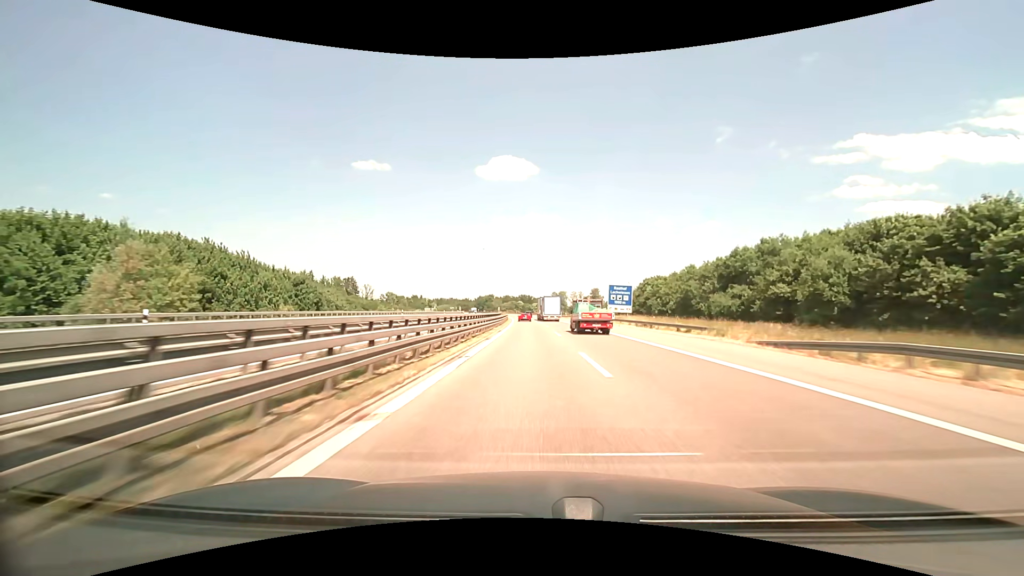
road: motorway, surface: asphalt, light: Day
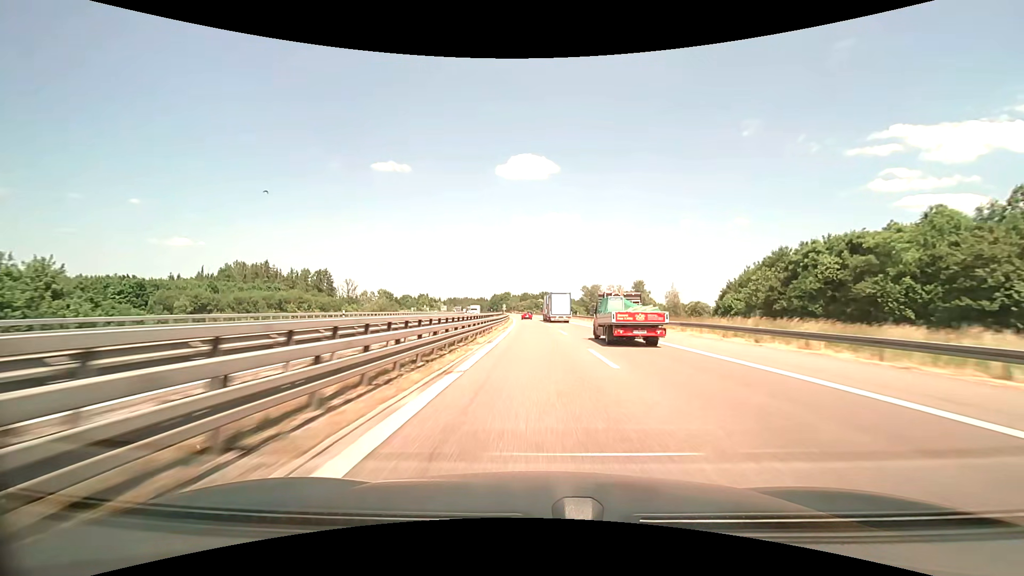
(-1.0, +70.0) m; -2°
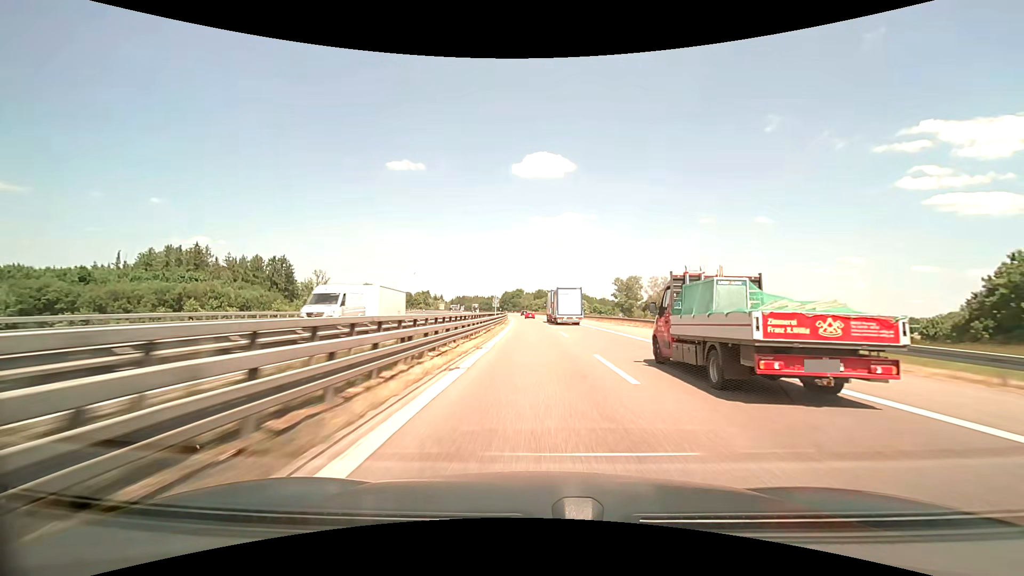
(-1.3, +55.9) m; -2°
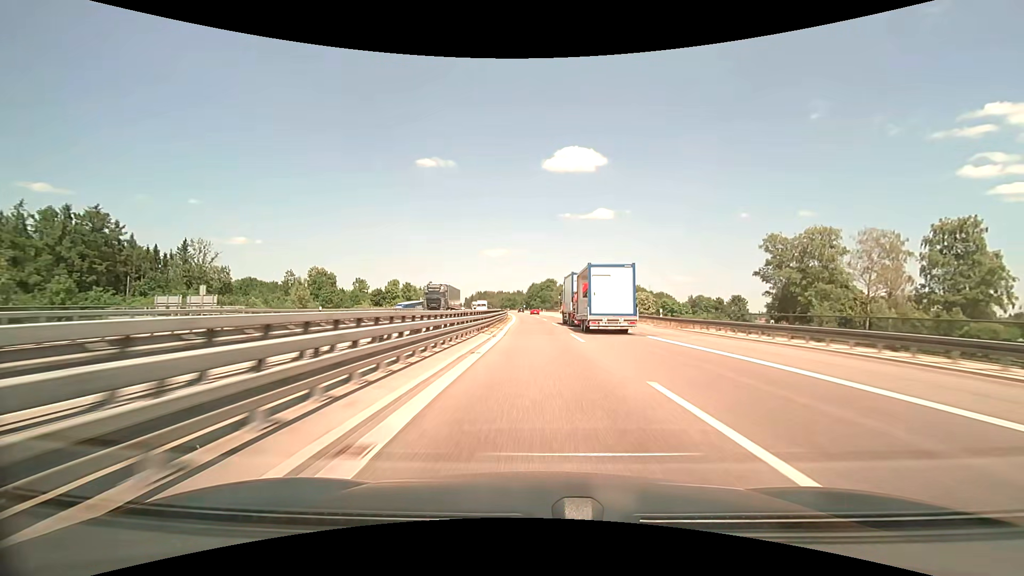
(-3.2, +95.4) m; -4°
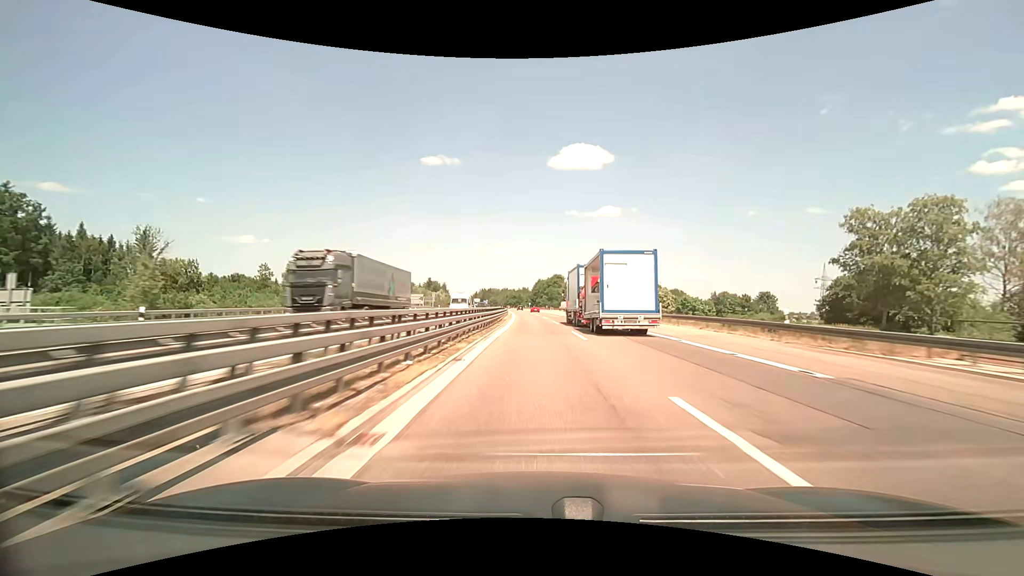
(-0.1, +19.1) m; -1°
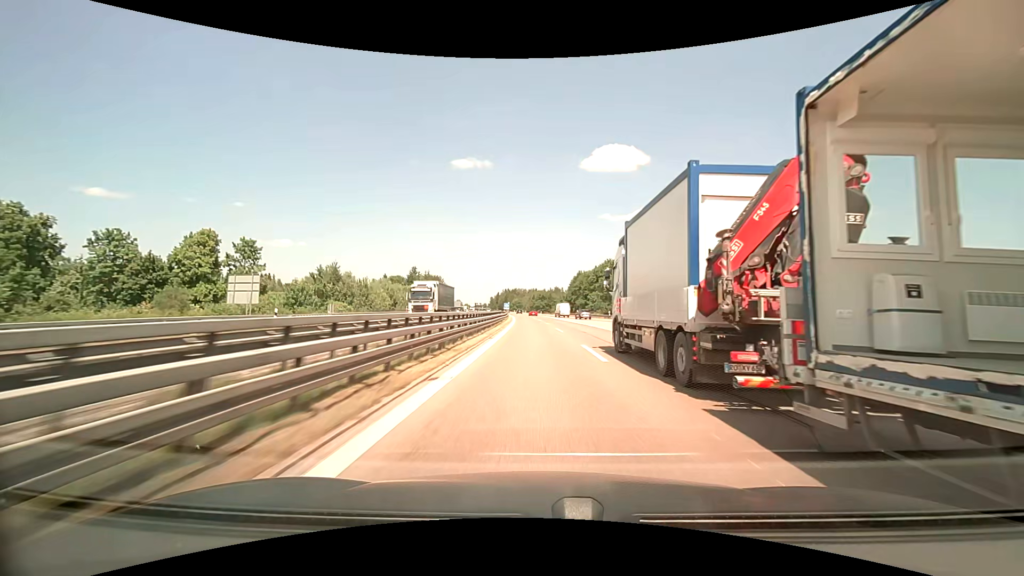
(-2.5, +95.1) m; -3°
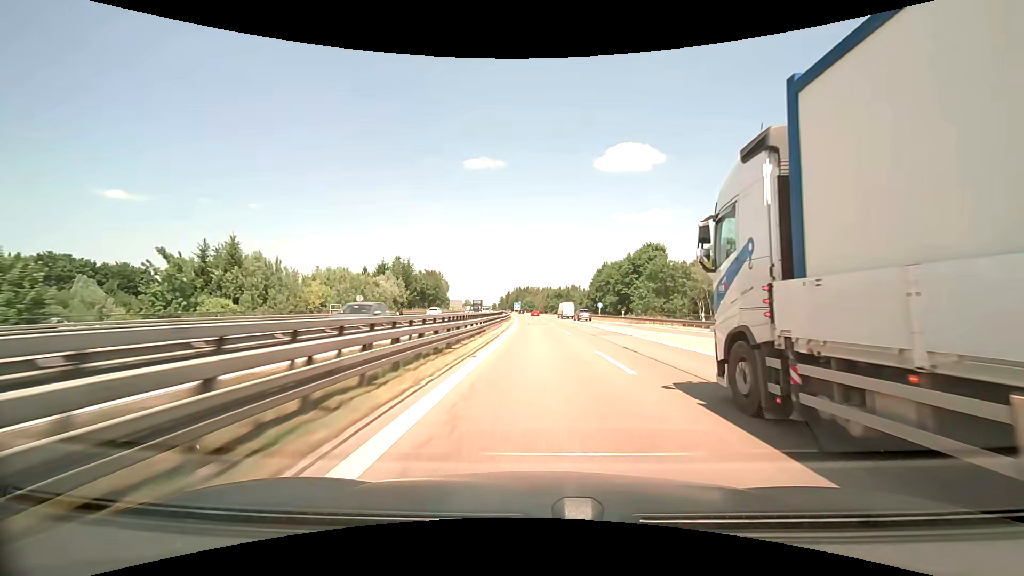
(-0.8, +38.2) m; -2°
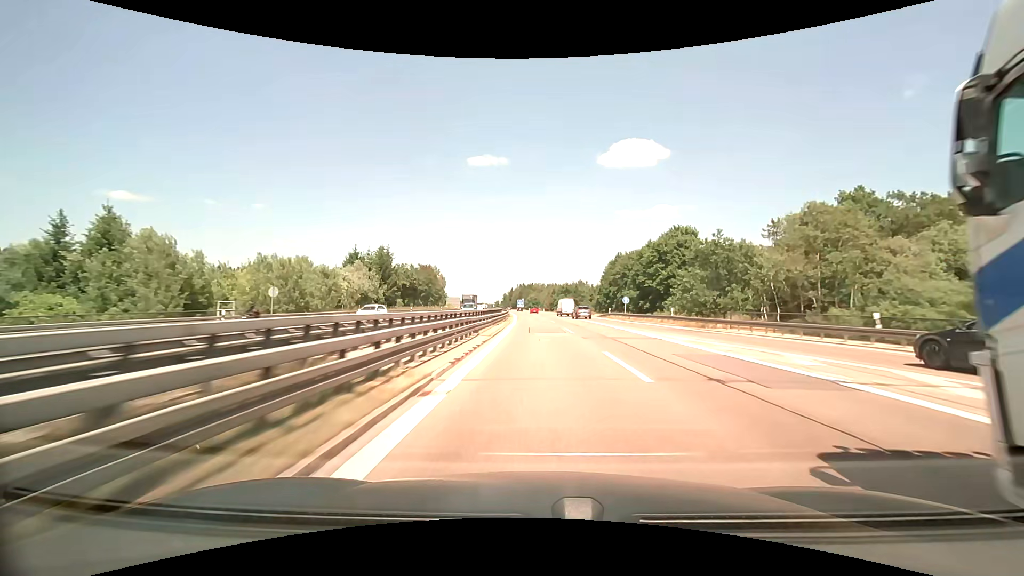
(-0.1, +19.2) m; 0°
(0, +10) (0, +20) (0, +30) (0, +40) (-1, +50) (-1, +60) (-1, +70) (-2, +80) (-2, +90) (-3, +100) m
